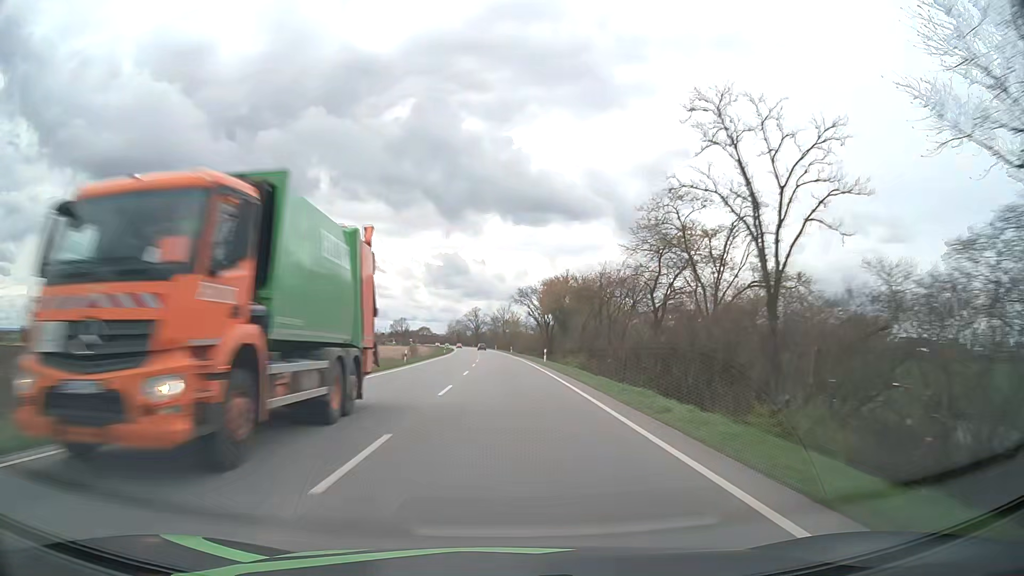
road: primary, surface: asphalt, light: Day
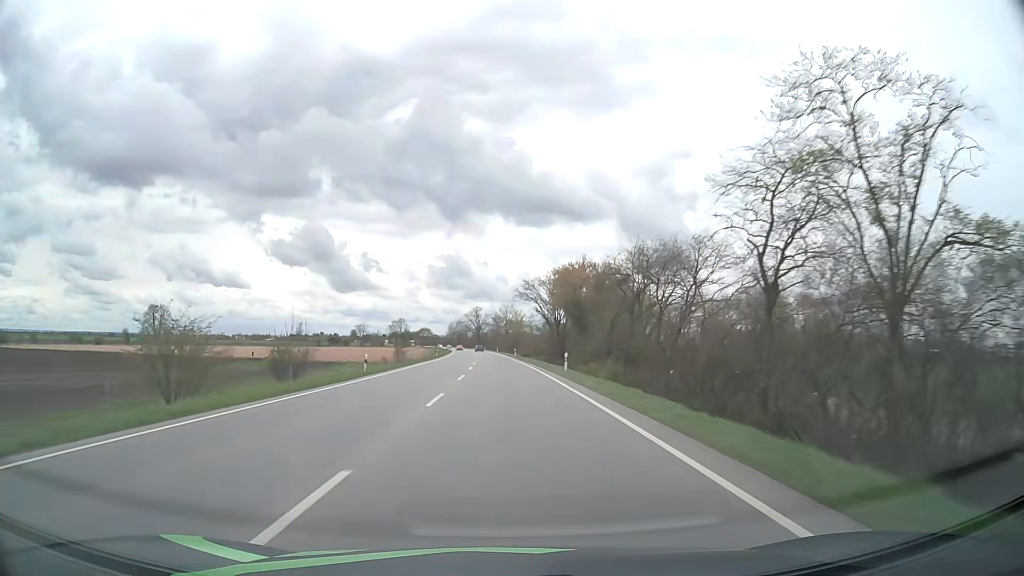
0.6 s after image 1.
(0.0, +14.7) m; 0°
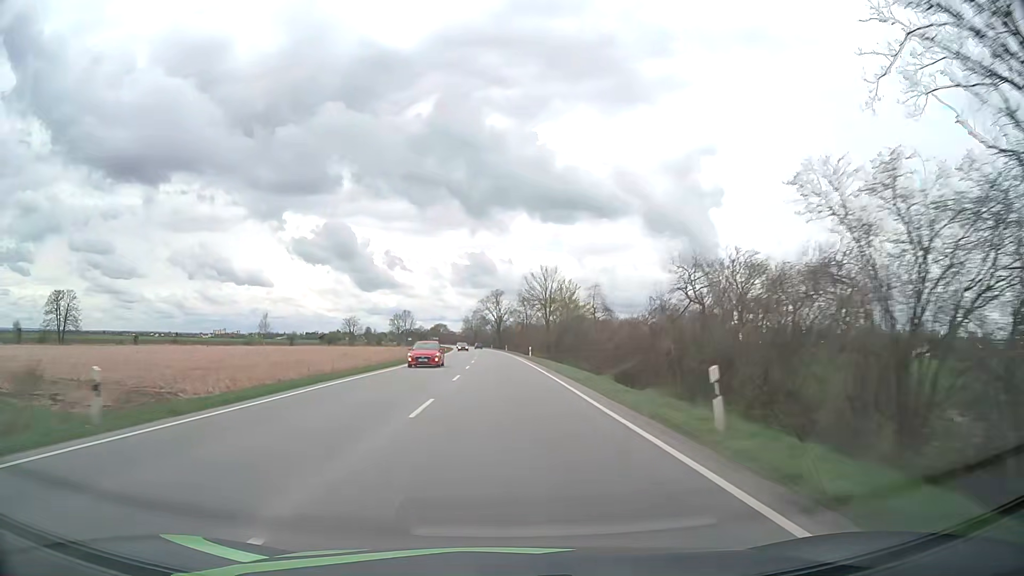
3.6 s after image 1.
(-1.3, +73.9) m; -2°
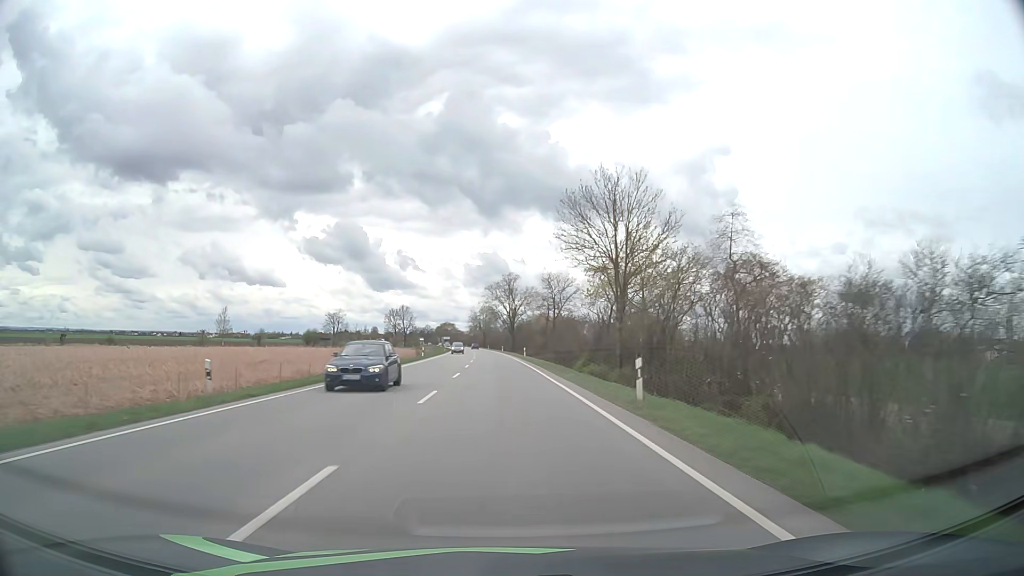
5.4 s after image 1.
(-0.4, +44.8) m; -1°
(0, +10) (0, +20) (0, +30) (0, +40) (-1, +50) (-1, +60) (-1, +70) (-2, +80) (-2, +90) (-3, +100) m
